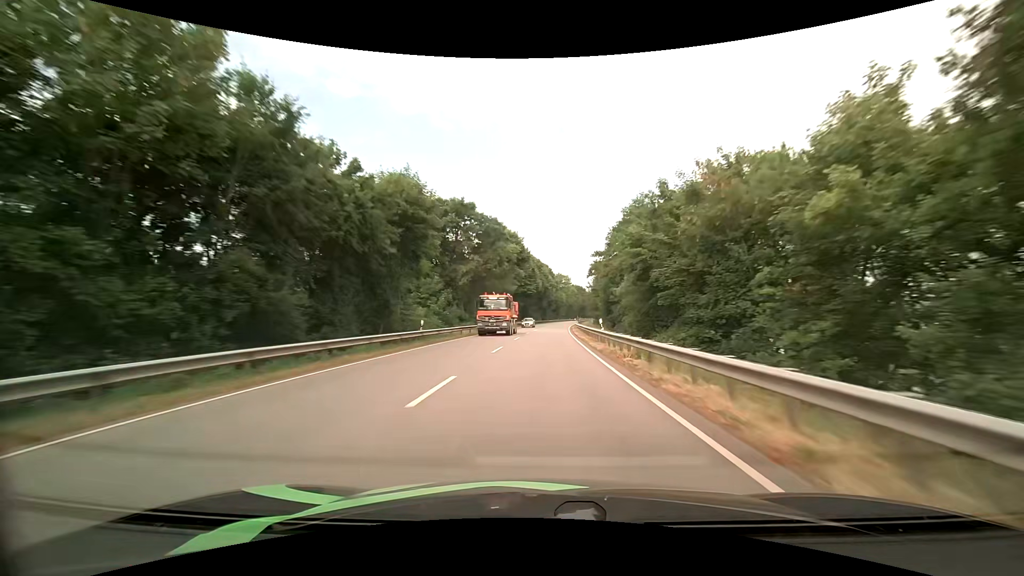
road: primary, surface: asphalt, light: Day
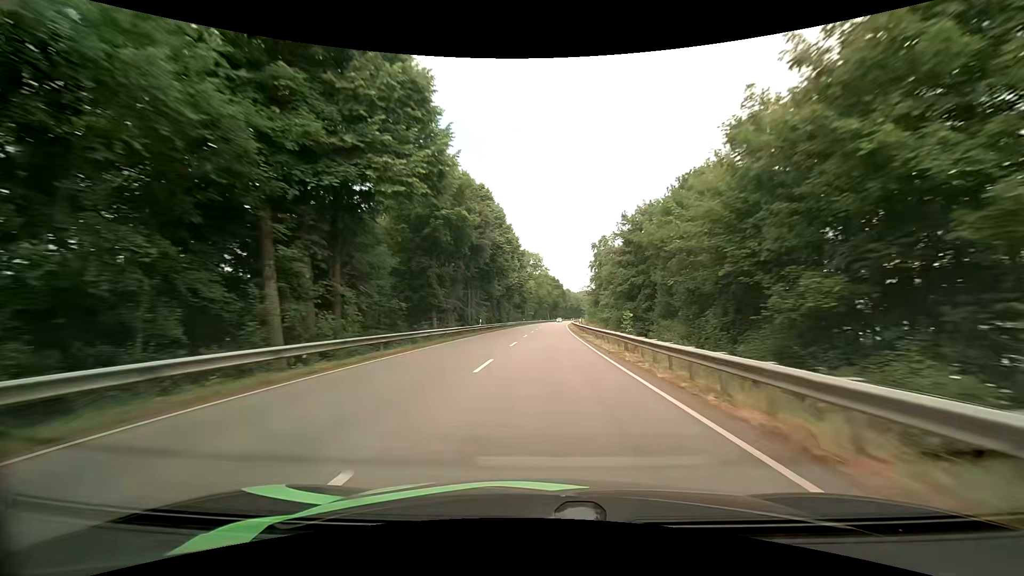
(+2.7, +79.2) m; +4°
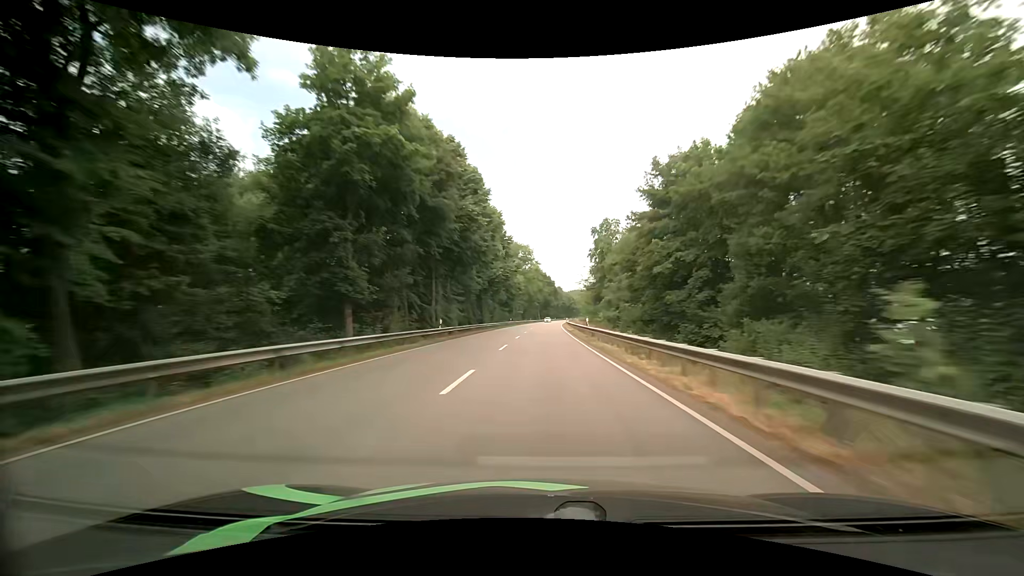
(+0.3, +15.7) m; +2°
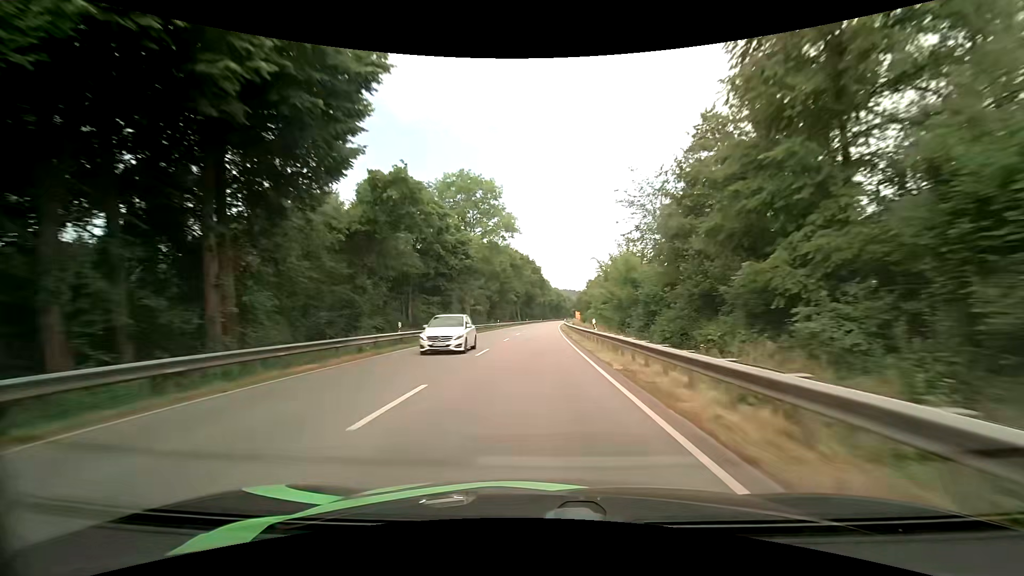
(+1.4, +62.8) m; +2°
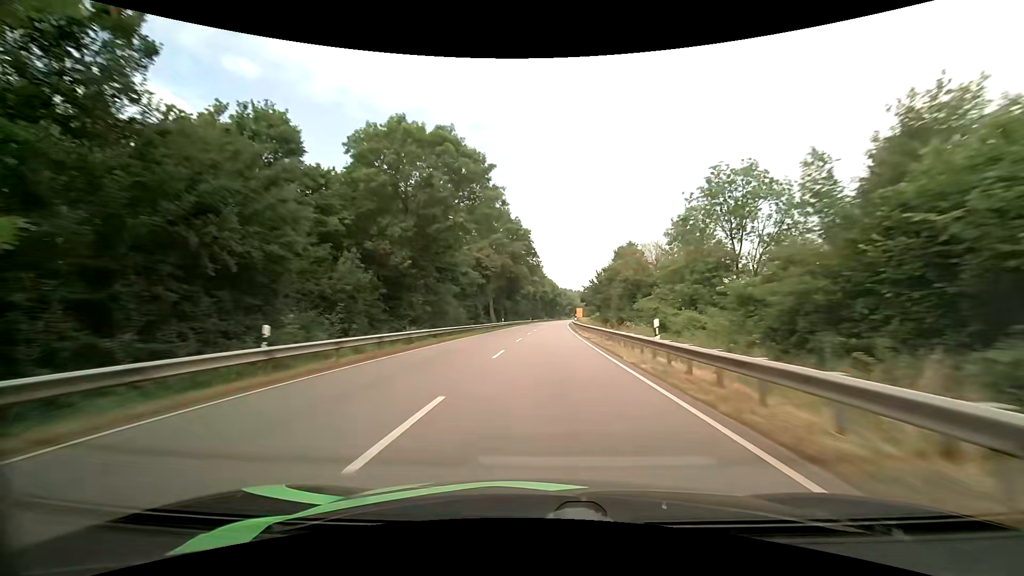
(+0.4, +61.8) m; +1°
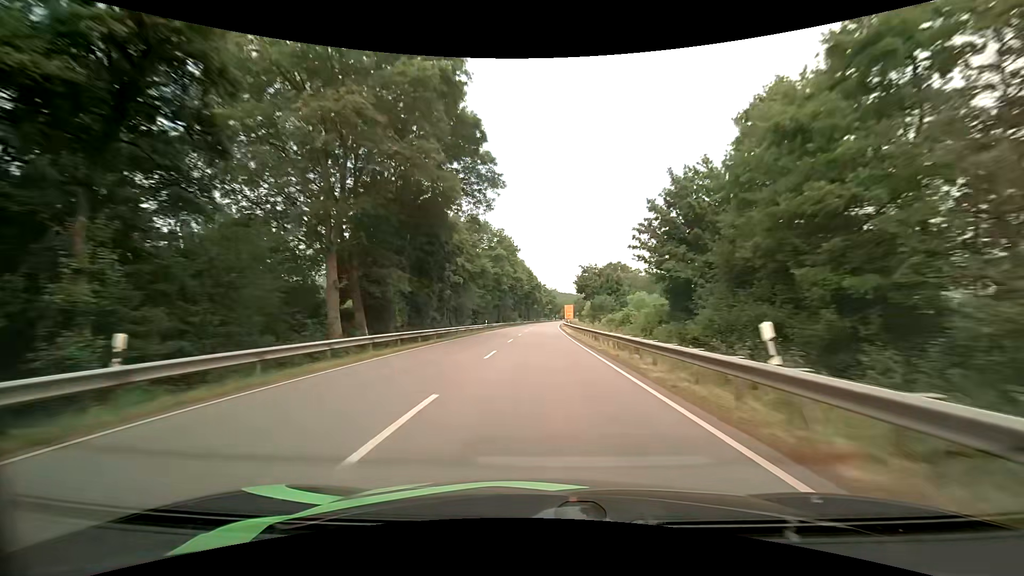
(+1.6, +59.7) m; +3°
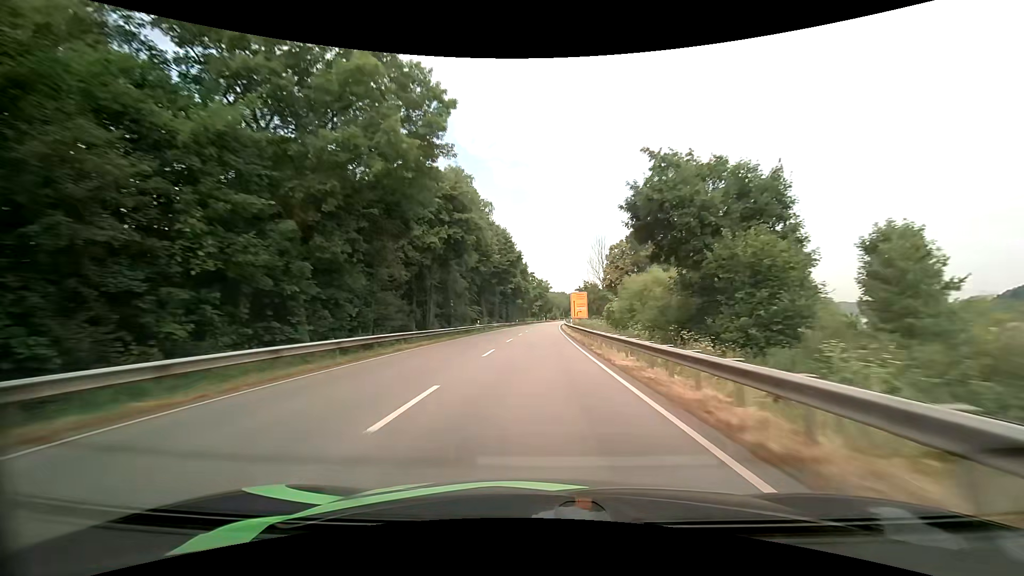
(+0.8, +58.9) m; +1°
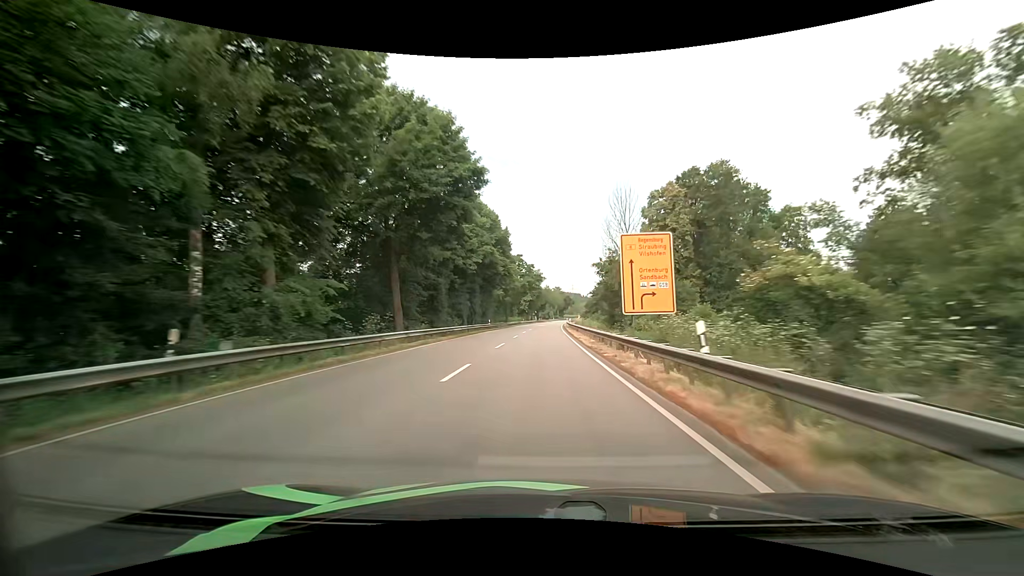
(+0.5, +43.7) m; +1°
(0, +10) (0, +20) (0, +30) (0, +40) (0, +50) (+1, +60) (+1, +70) (+1, +80) (+2, +90) (+2, +100) m
